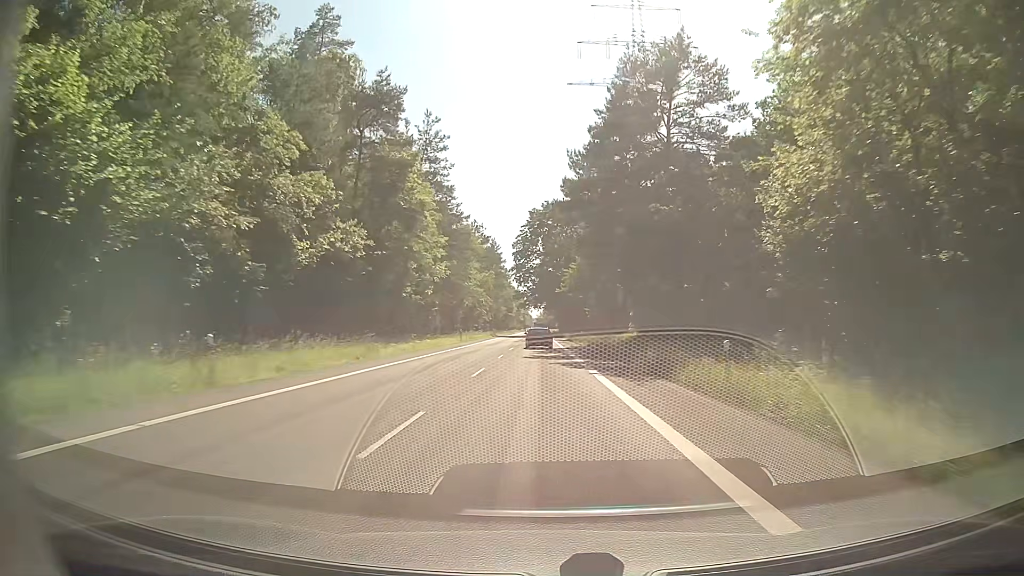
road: secondary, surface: asphalt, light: Day
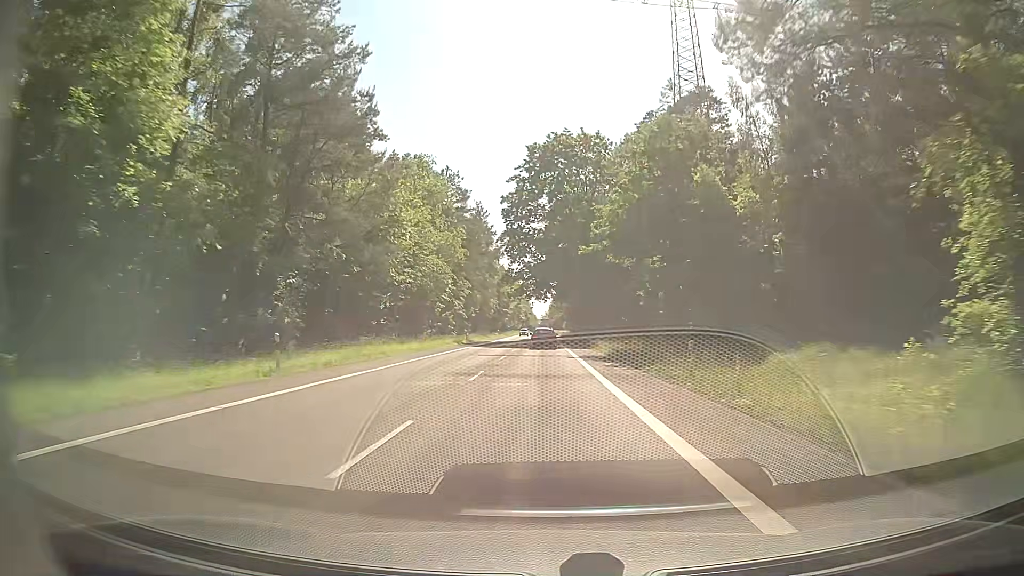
(-0.4, +46.4) m; 0°
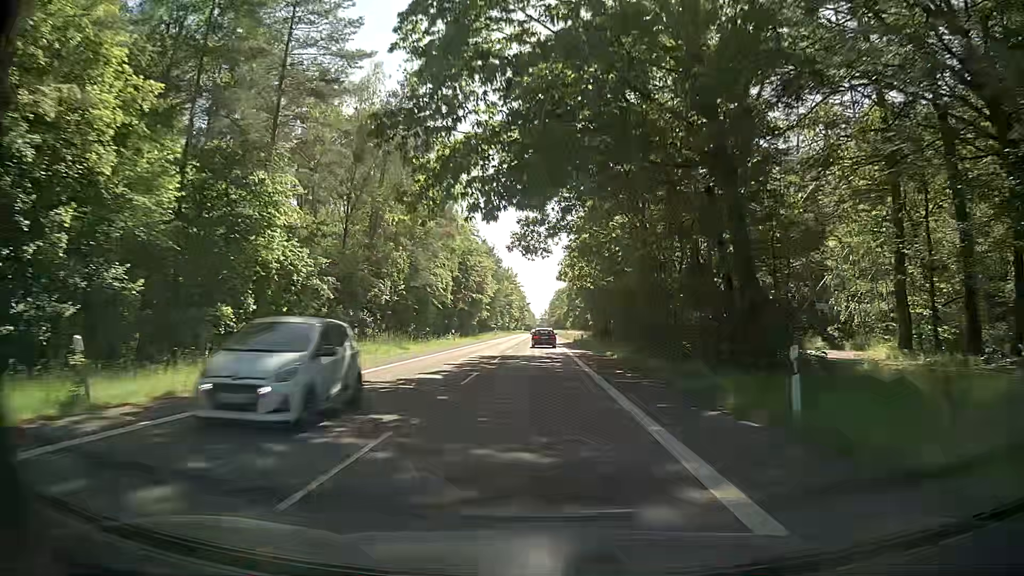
(-0.3, +58.1) m; 0°
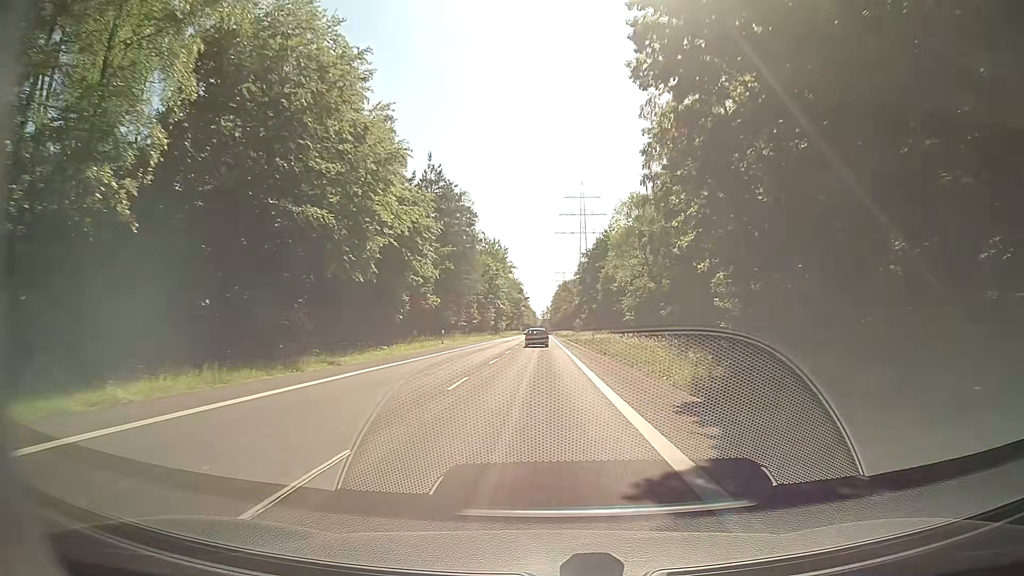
(-0.2, +58.4) m; 0°
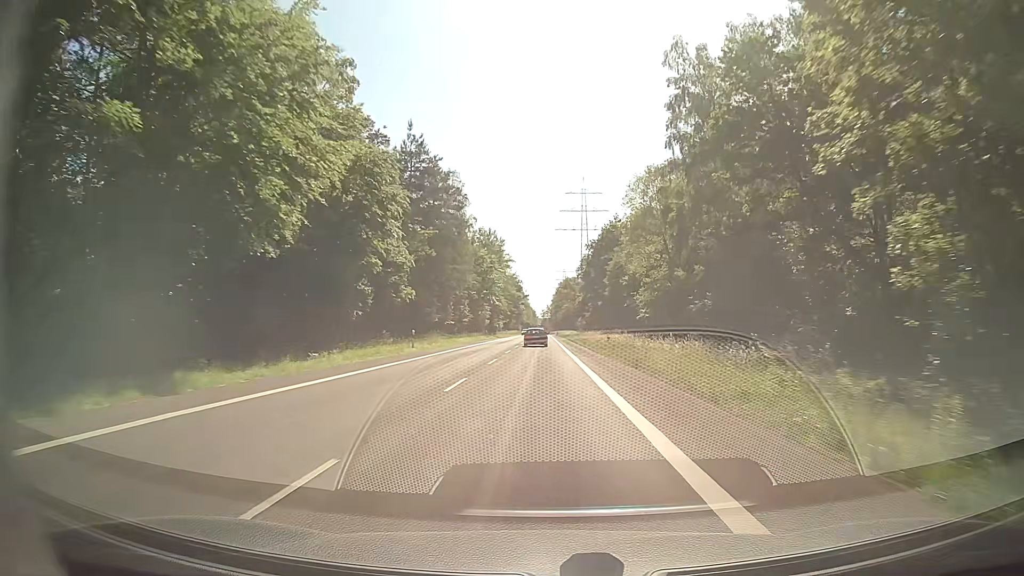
(-0.2, +12.0) m; -2°
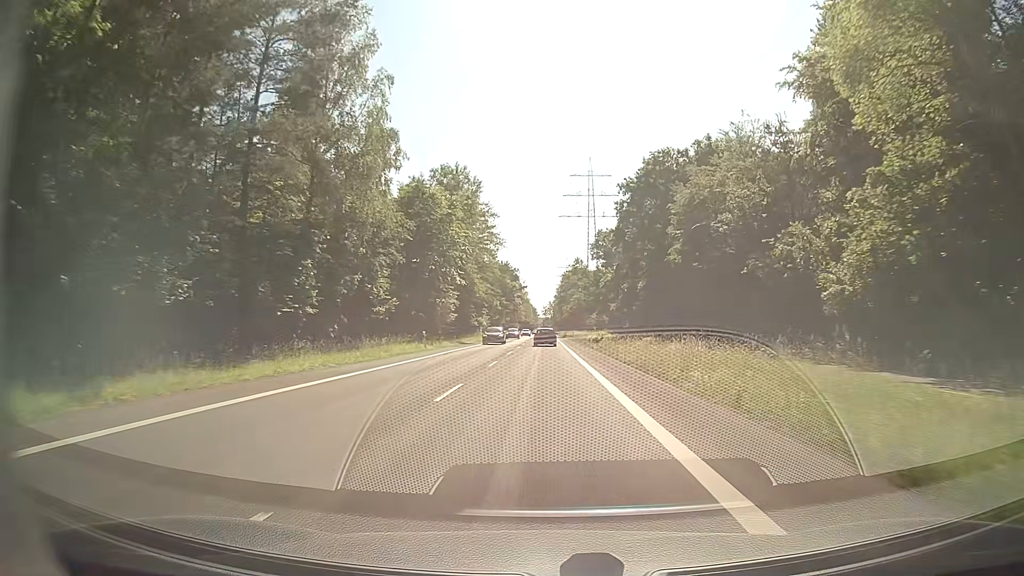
(+0.8, +47.6) m; +1°
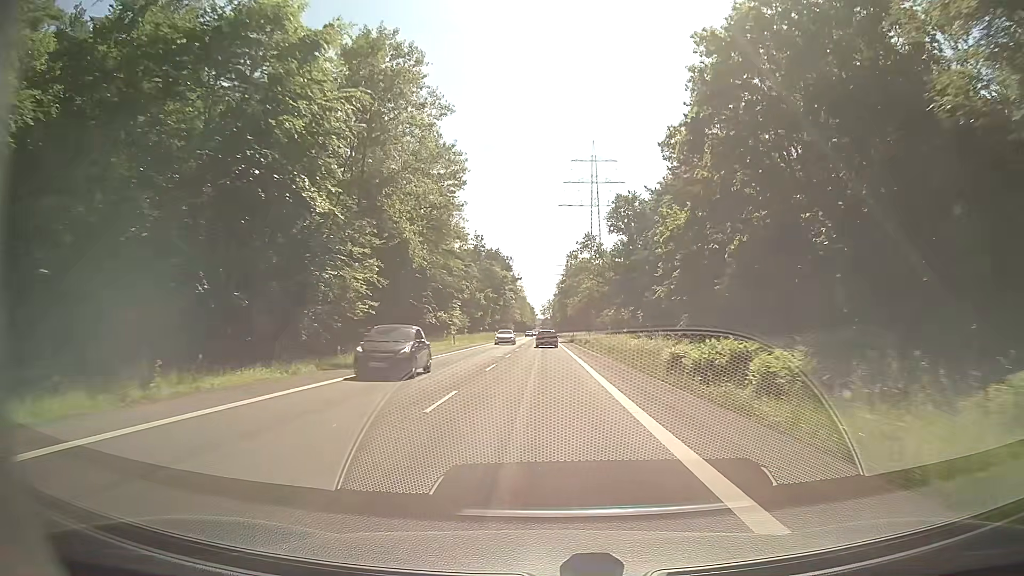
(+0.2, +35.5) m; 0°
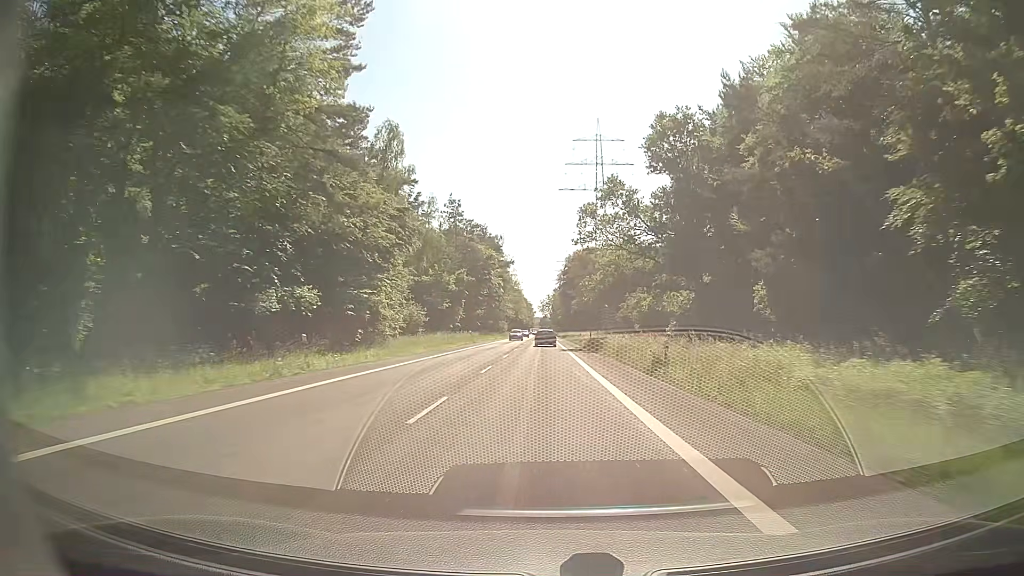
(-0.1, +35.6) m; 0°
(0, +10) (0, +20) (0, +30) (0, +40) (0, +50) (0, +60) (0, +70) (0, +80) (0, +90) (-1, +100) m
